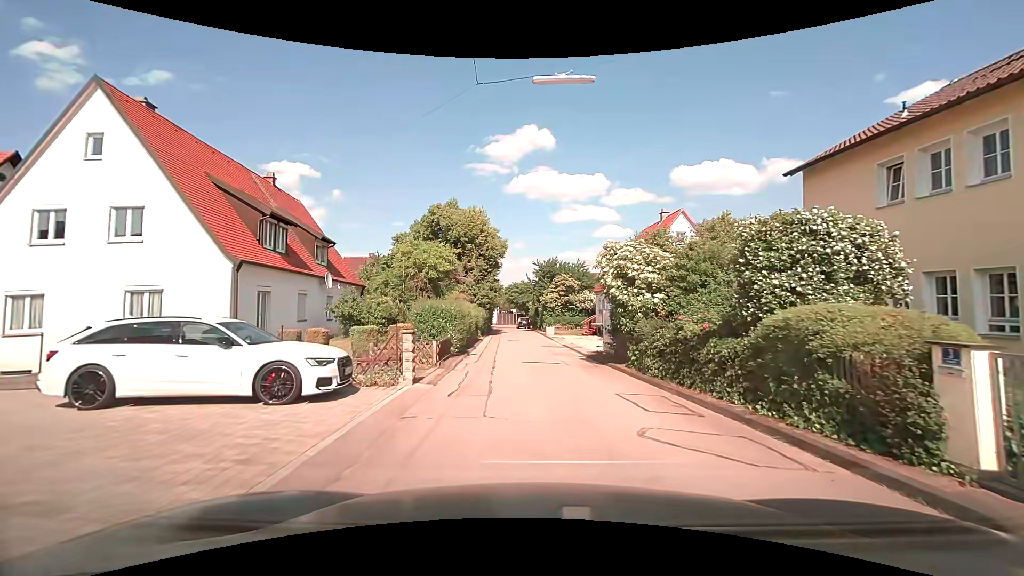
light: Day
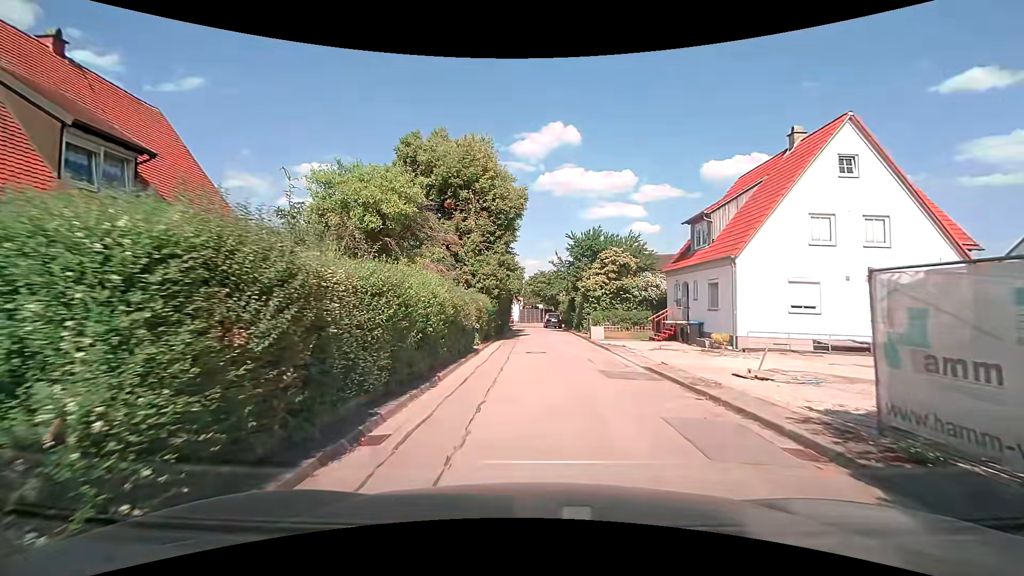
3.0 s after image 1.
(-0.7, +16.3) m; -5°
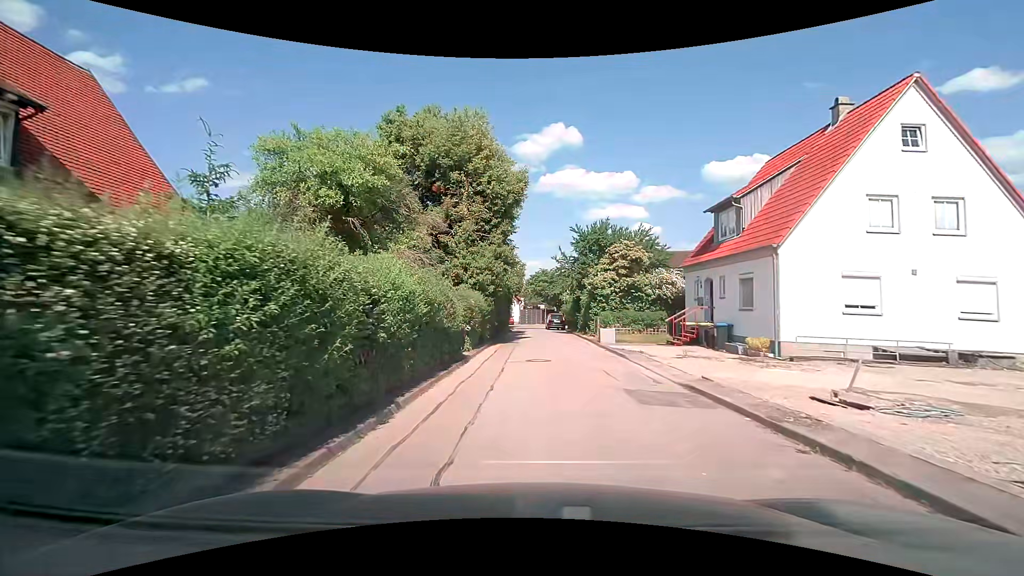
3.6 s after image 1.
(+0.1, +3.3) m; +1°
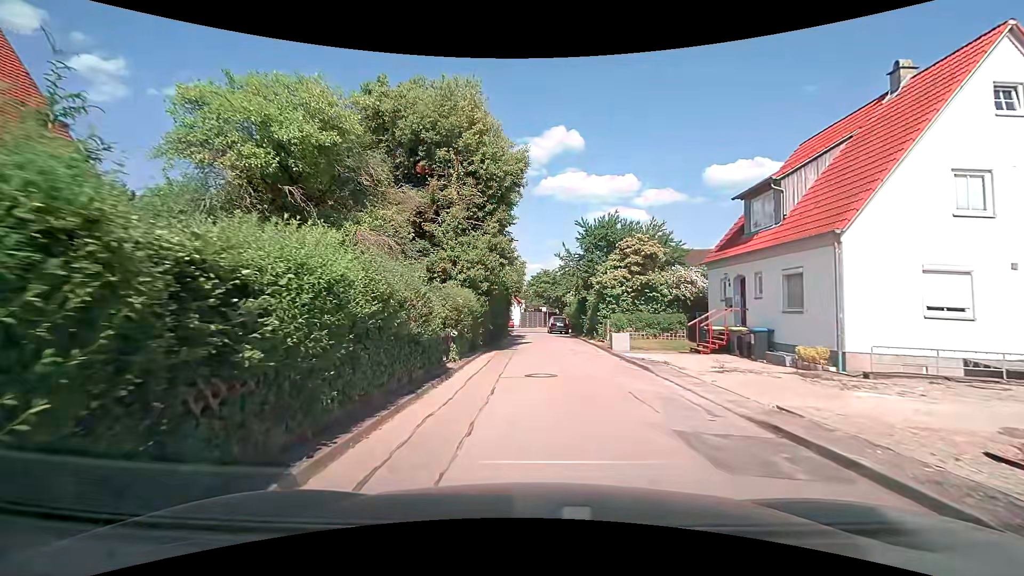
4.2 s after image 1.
(0.0, +3.3) m; 0°
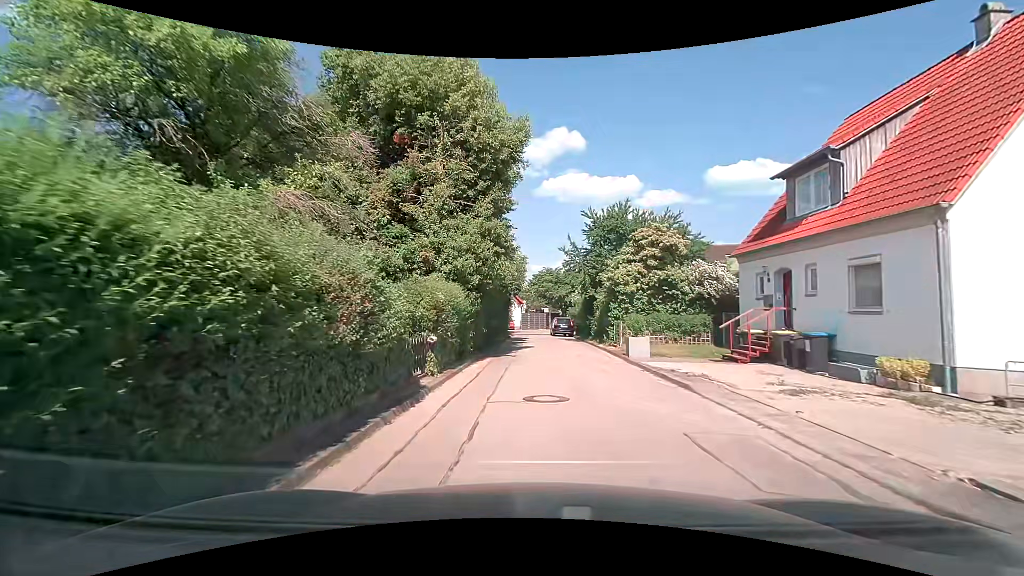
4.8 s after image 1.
(0.0, +3.3) m; +1°
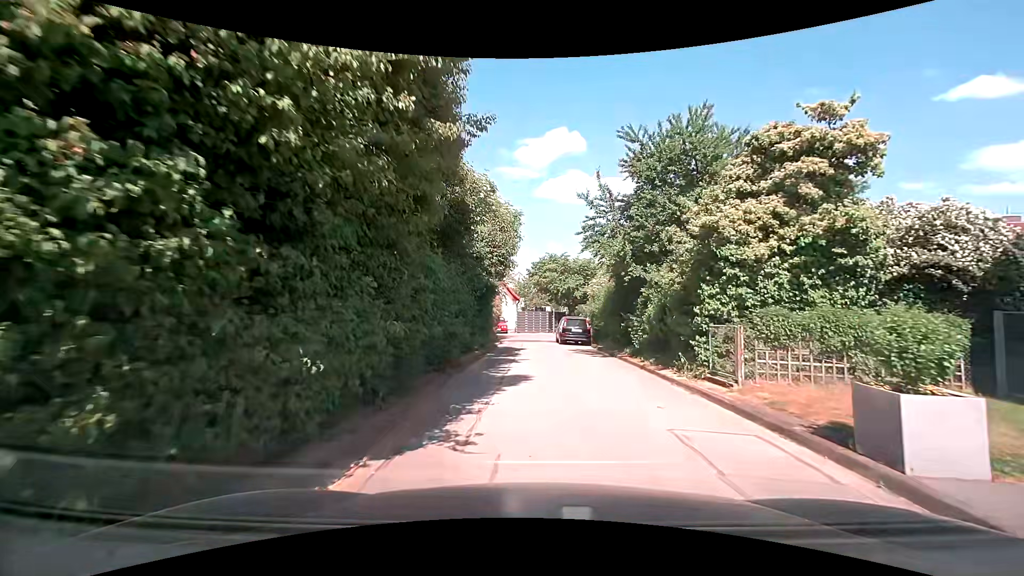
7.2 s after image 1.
(-0.2, +12.9) m; 0°
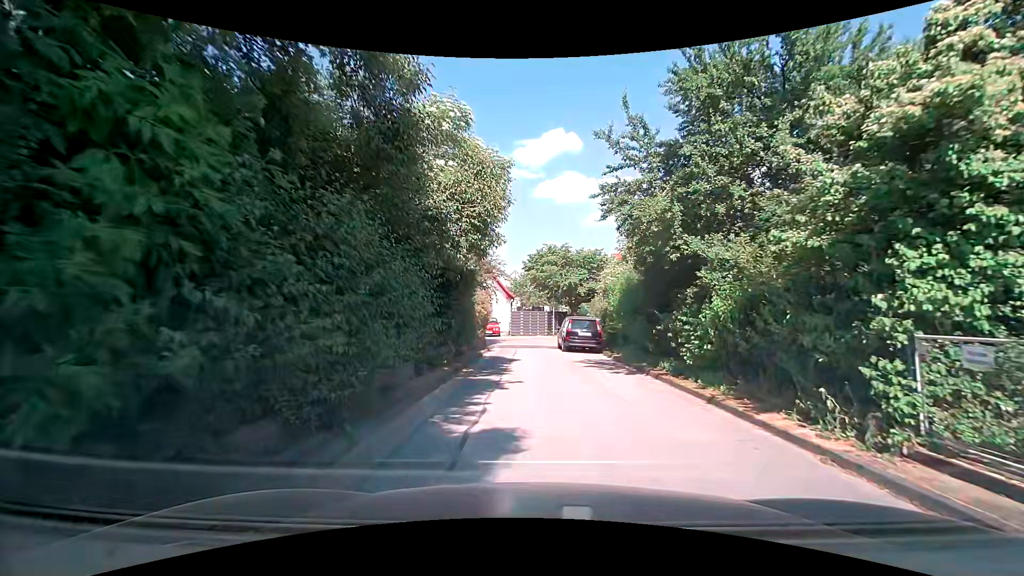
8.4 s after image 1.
(-0.1, +5.9) m; -1°
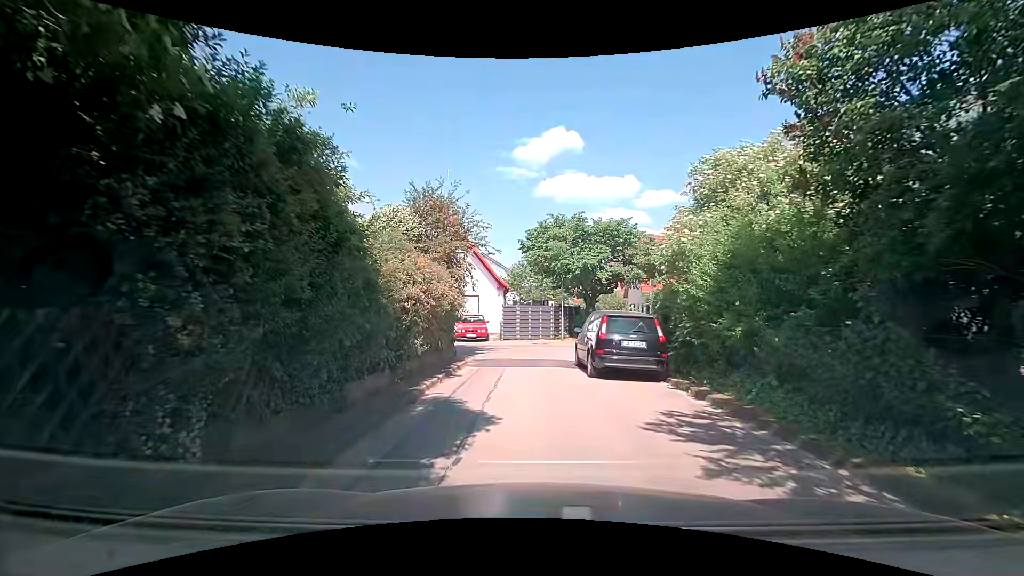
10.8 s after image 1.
(+0.2, +10.5) m; +2°
